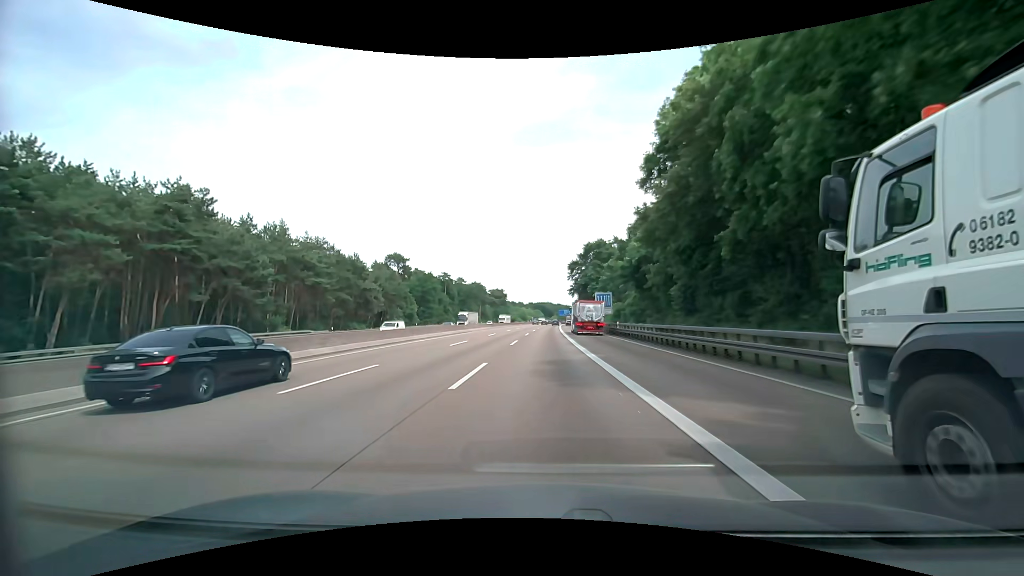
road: motorway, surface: asphalt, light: Day
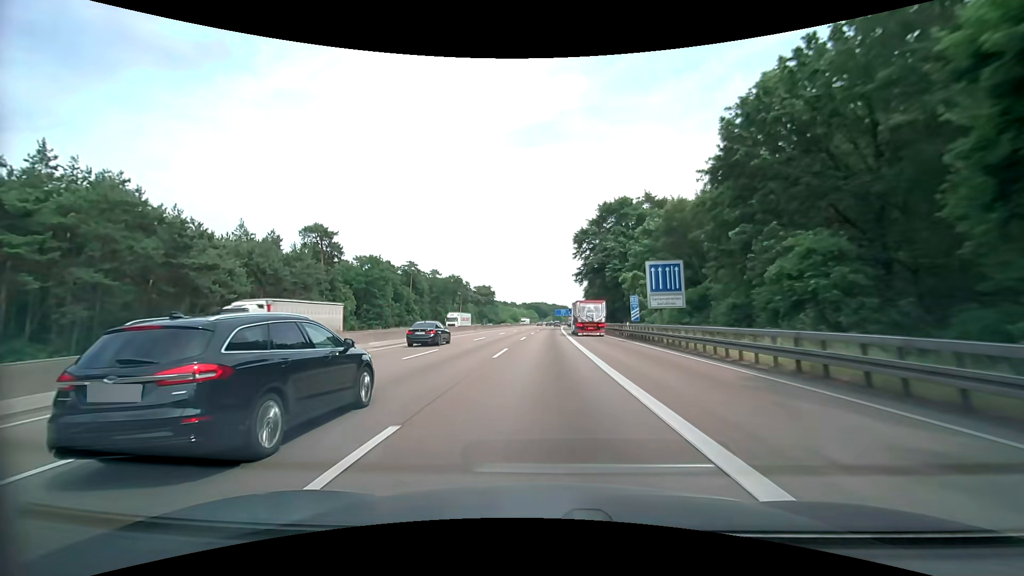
(+0.2, +45.5) m; +1°
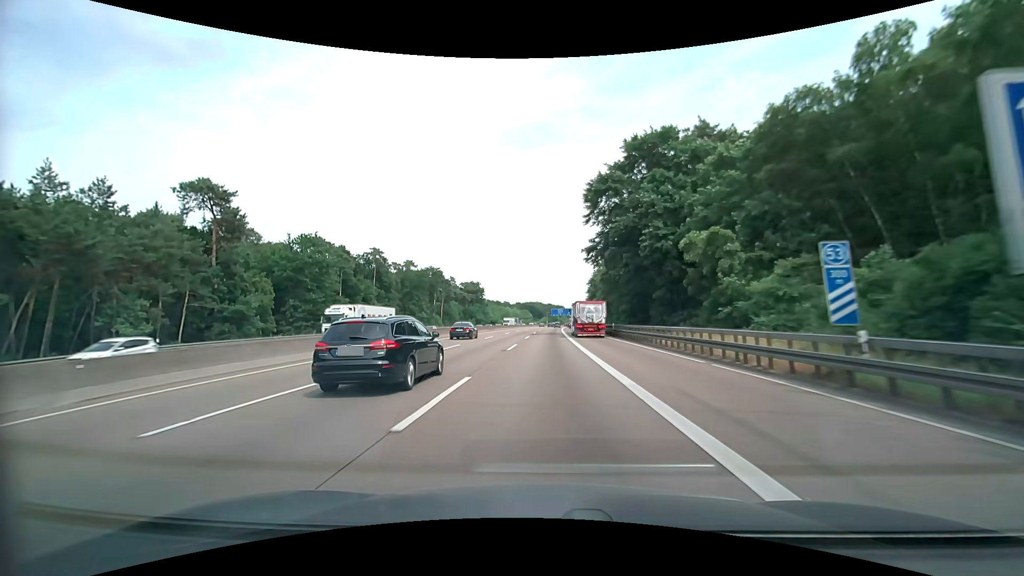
(+0.1, +30.4) m; 0°
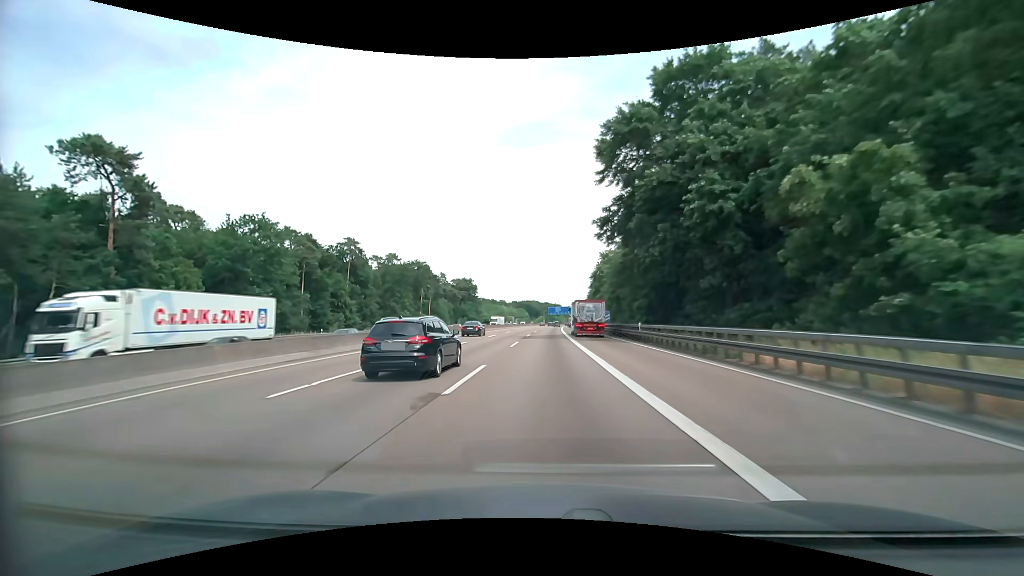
(0.0, +15.2) m; 0°
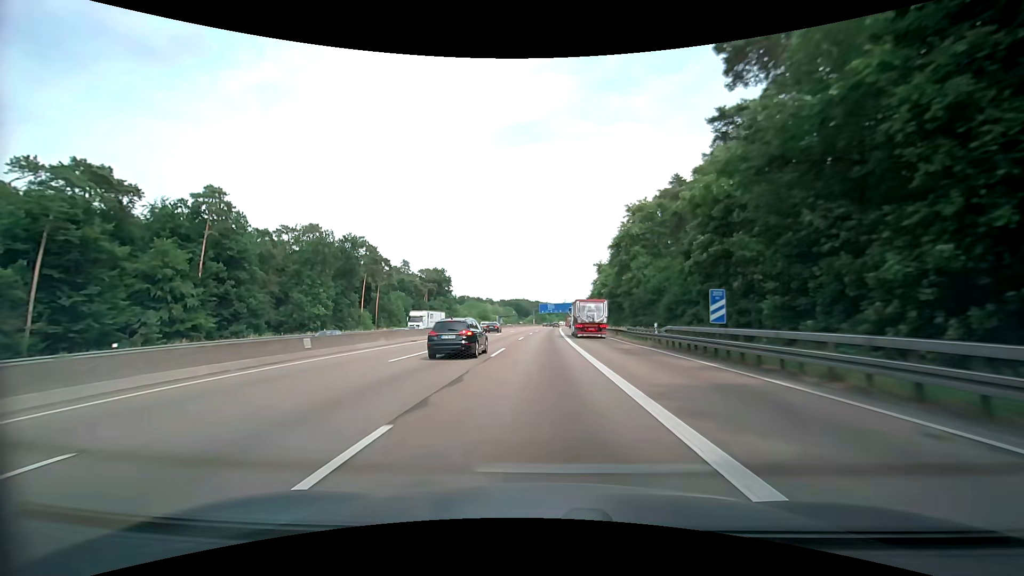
(+0.5, +46.0) m; +1°
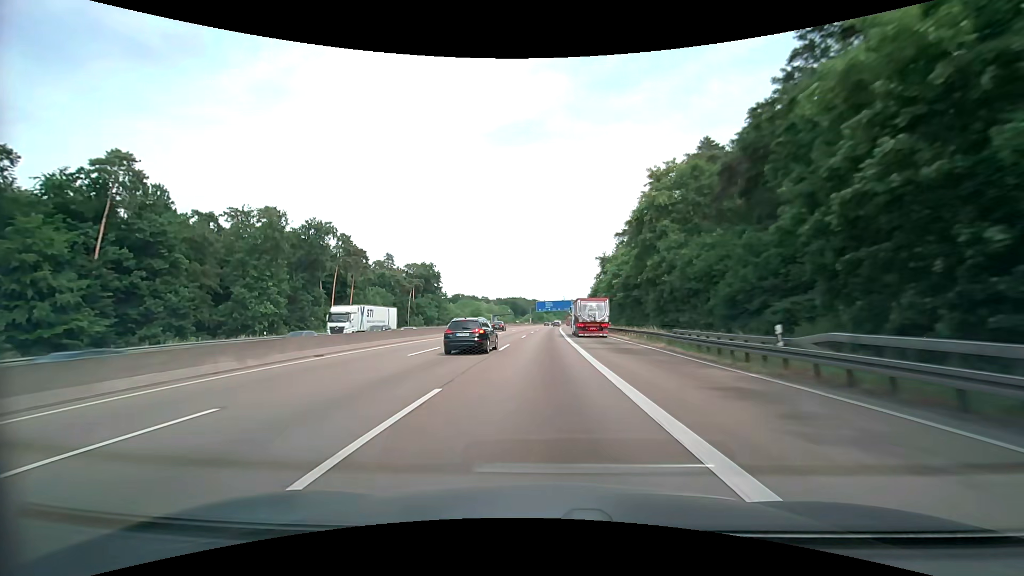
(0.0, +15.4) m; 0°
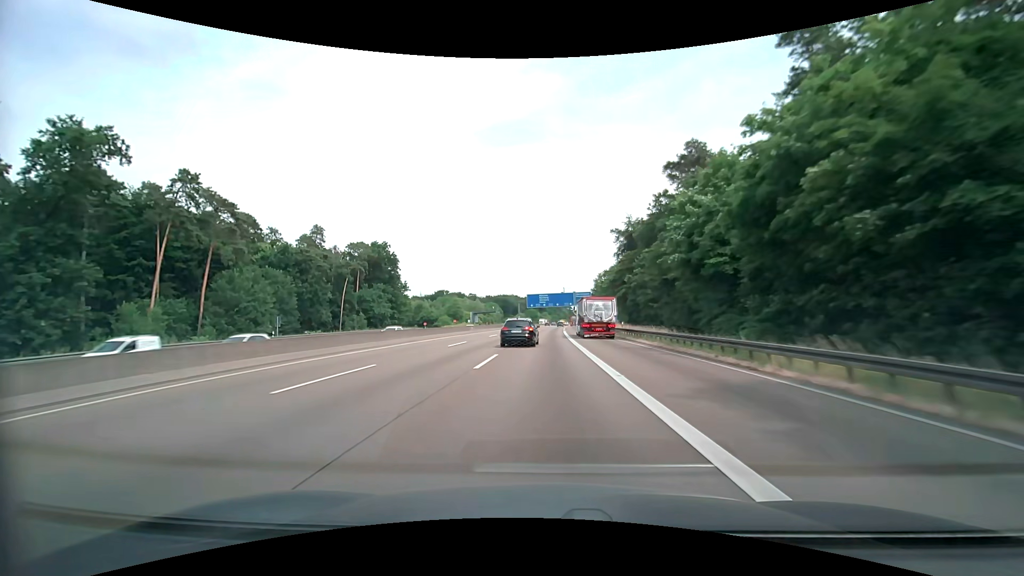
(+0.2, +46.6) m; 0°
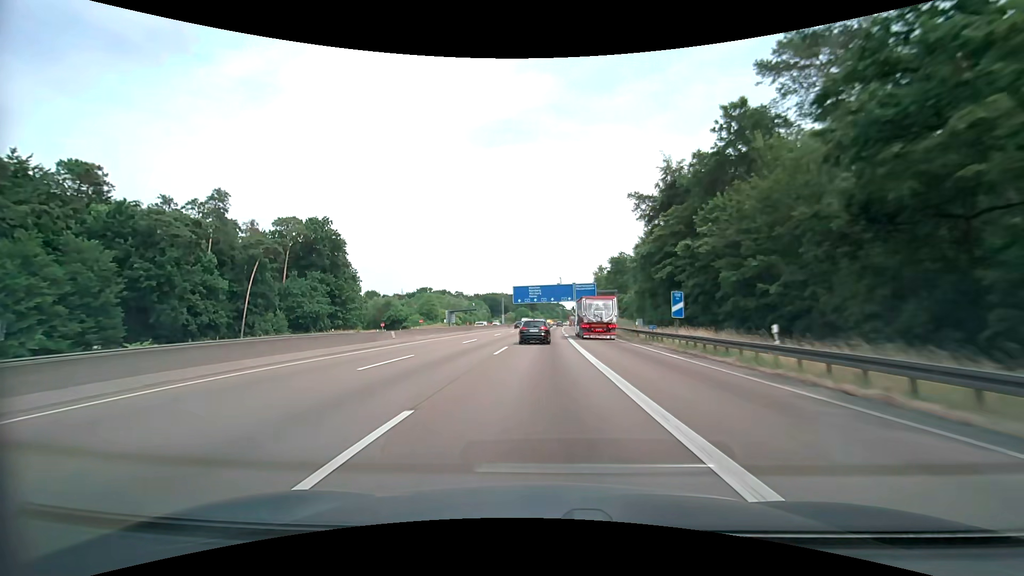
(+0.3, +31.3) m; +1°
(0, +10) (0, +20) (0, +30) (0, +40) (0, +50) (0, +60) (+1, +70) (+1, +80) (+1, +90) (+2, +100) m
